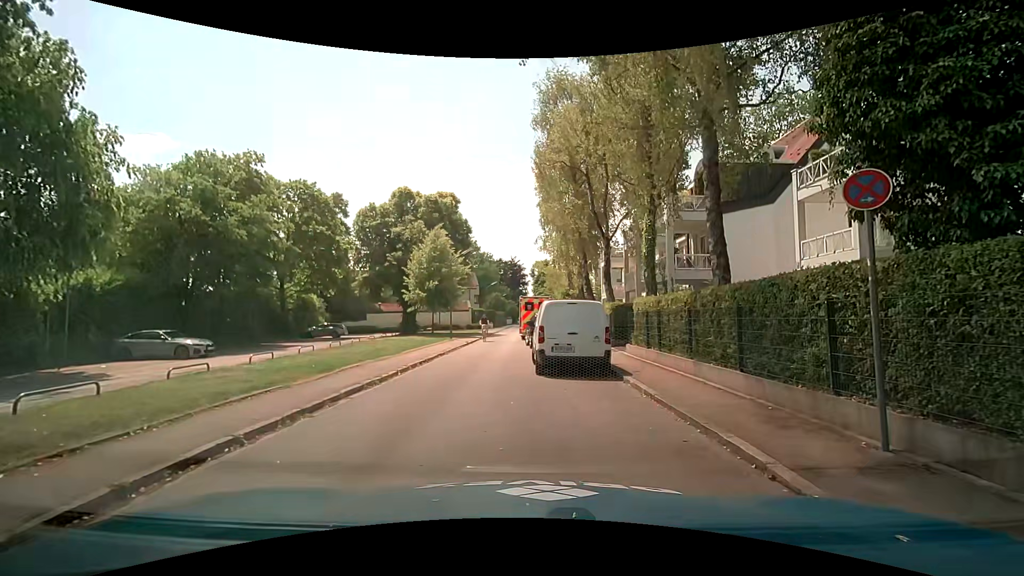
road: residential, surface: asphalt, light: Day
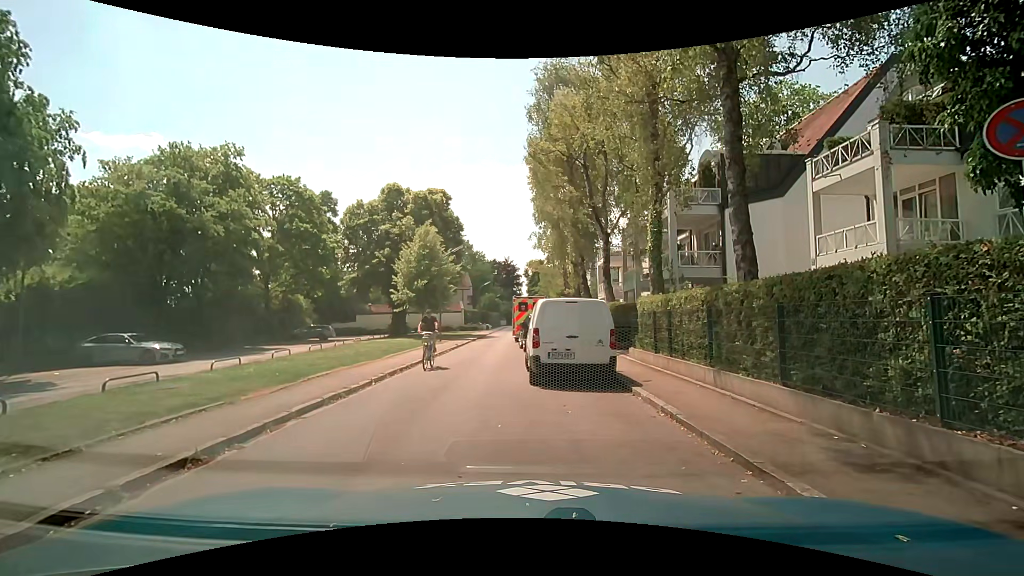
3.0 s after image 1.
(0.0, +1.6) m; 0°
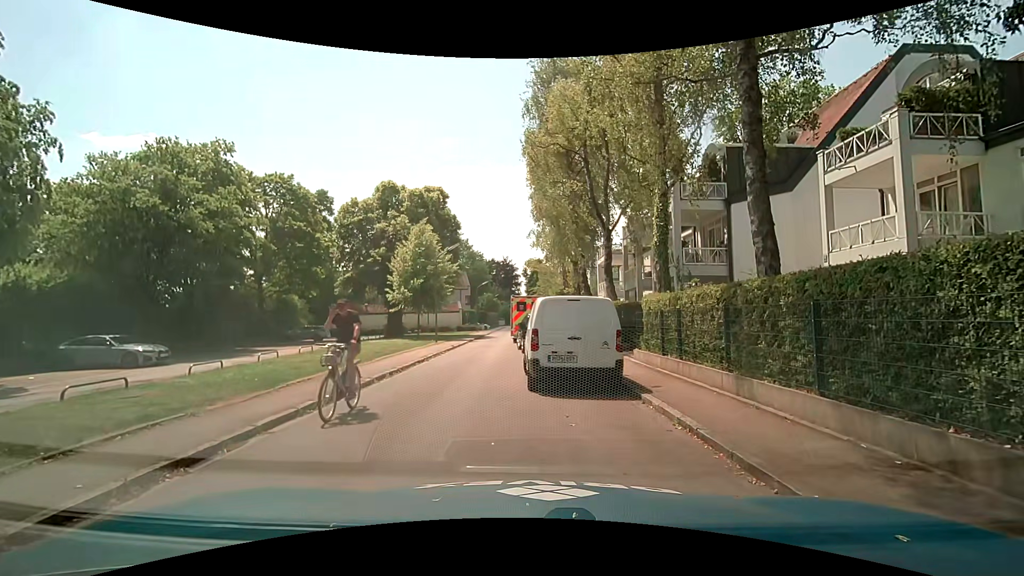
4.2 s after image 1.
(0.0, +0.9) m; 0°
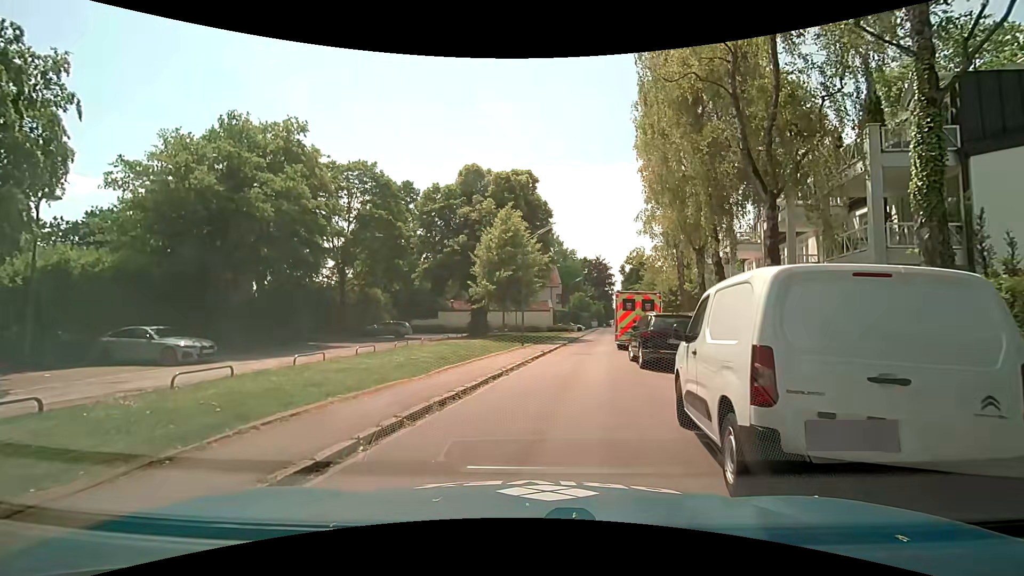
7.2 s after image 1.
(-0.6, +5.6) m; -7°
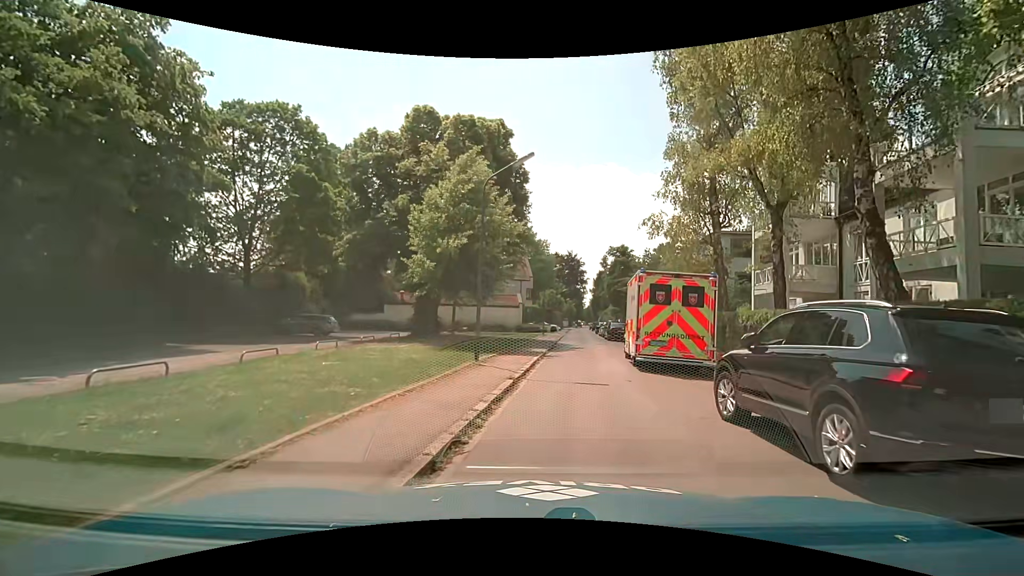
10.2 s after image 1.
(-0.5, +10.5) m; +1°
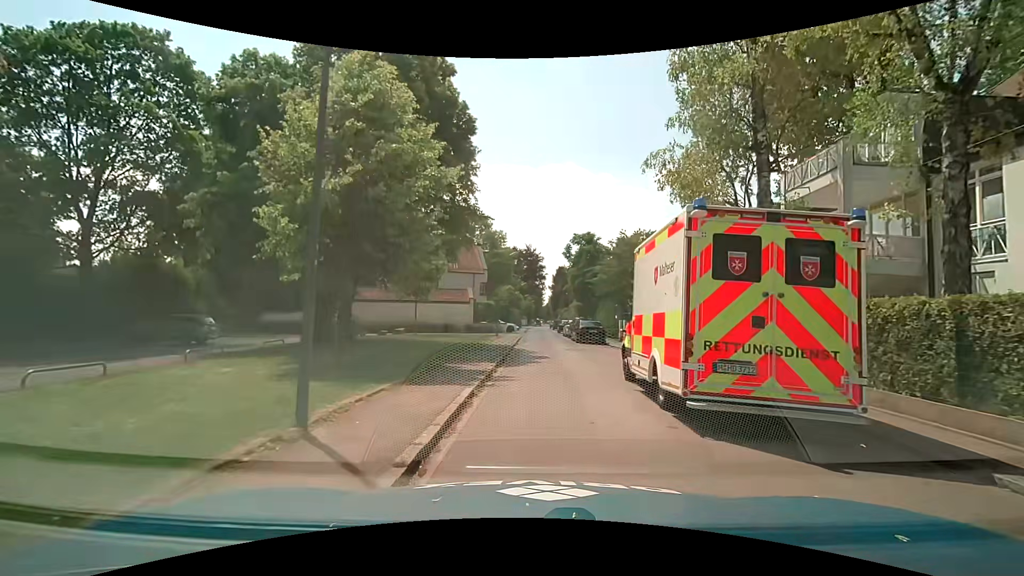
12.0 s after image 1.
(+0.4, +8.2) m; +4°
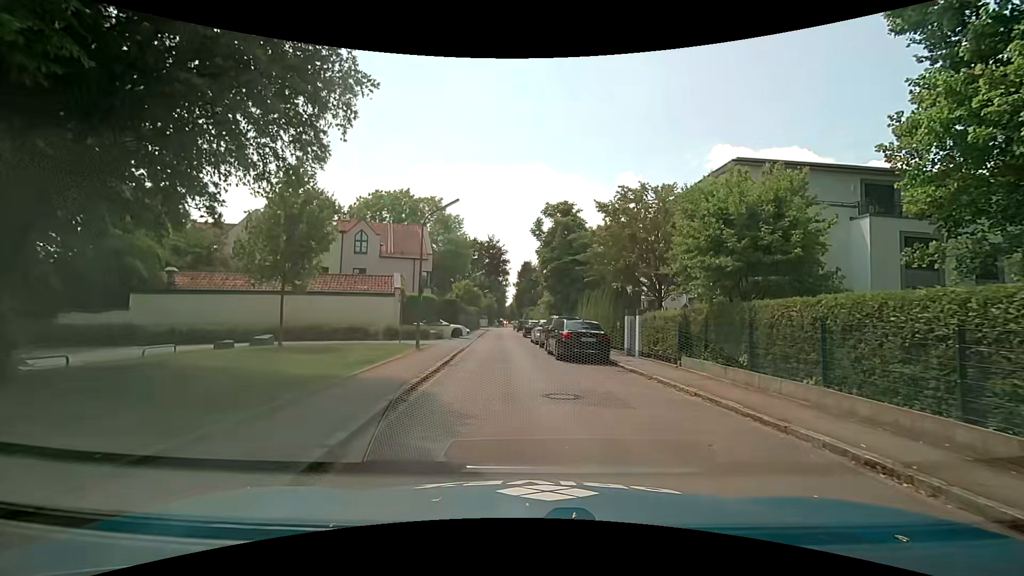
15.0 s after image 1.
(+0.7, +14.2) m; +4°
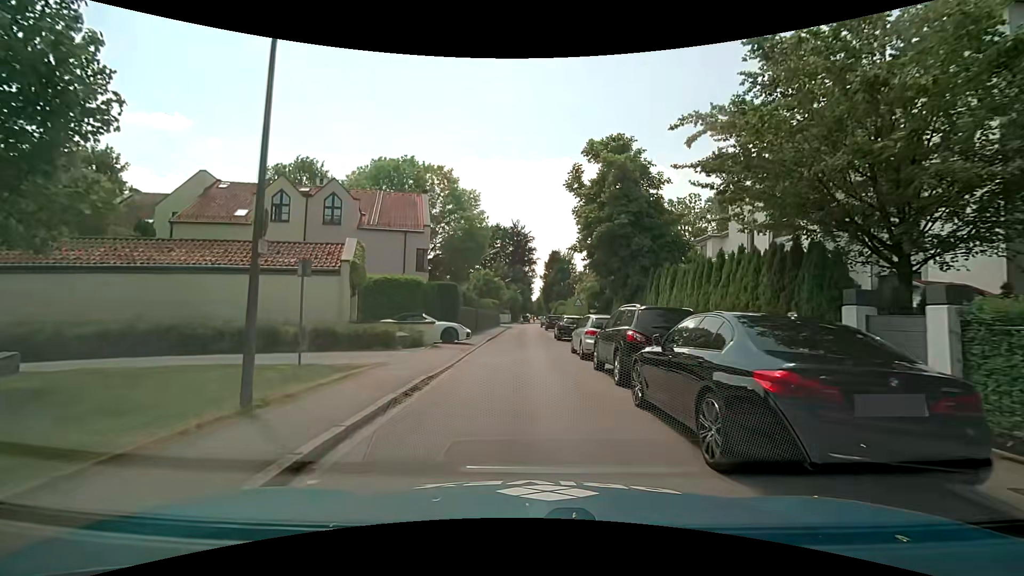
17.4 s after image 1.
(-0.1, +13.1) m; -2°
(0, +10) (0, +20) (0, +30) (+1, +40) (+1, +50) (0, +60) (+2, +70) (+3, +79) (+4, +89) (+3, +99) m
